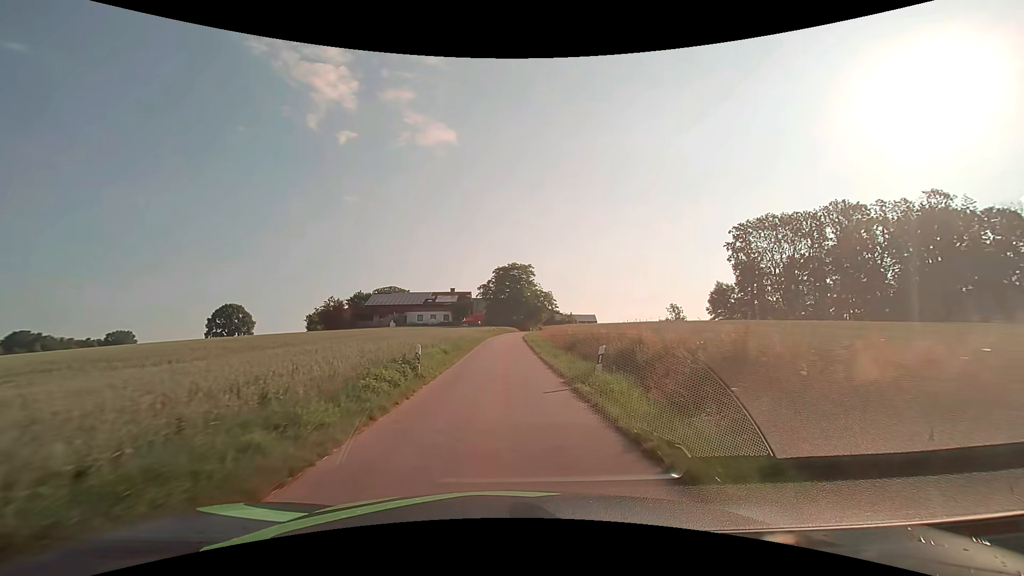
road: unclassified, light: Day
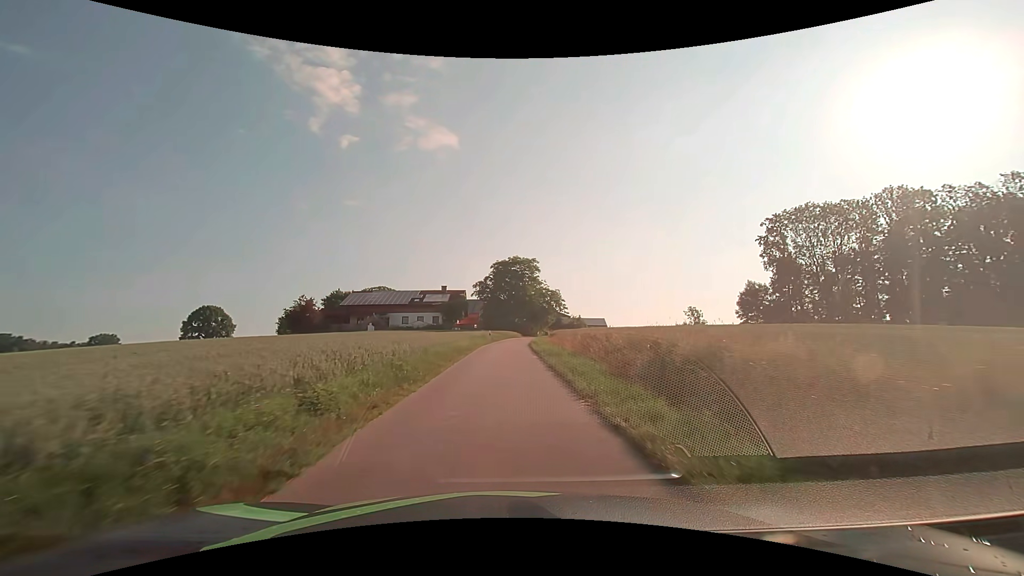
(0.0, +14.3) m; 0°
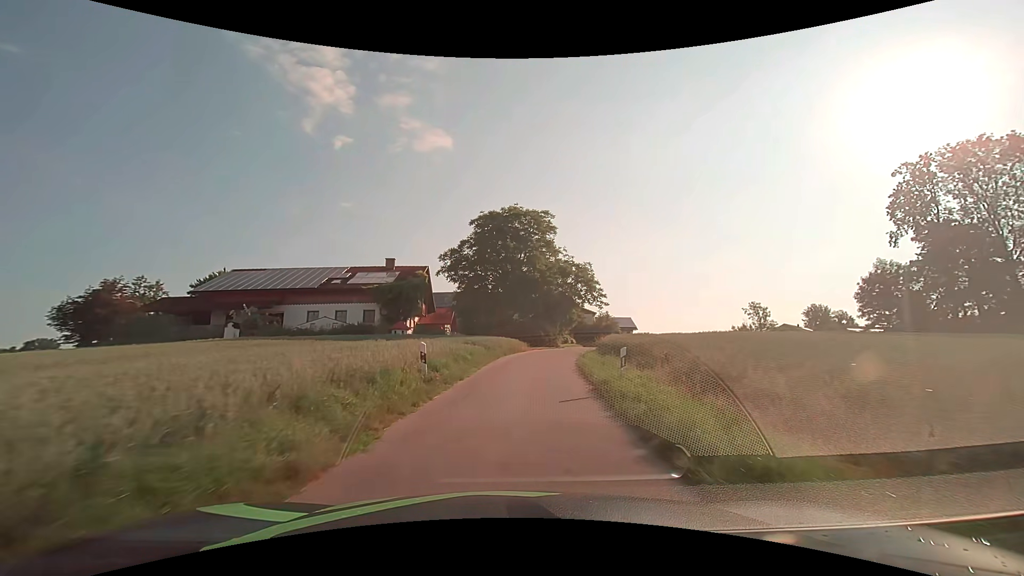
(0.0, +36.6) m; +1°
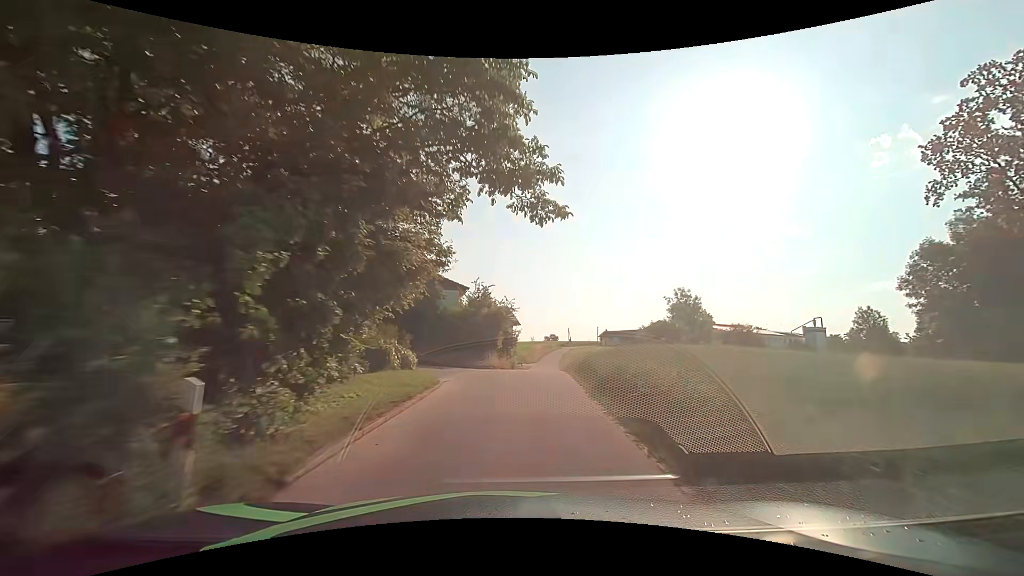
(+4.6, +37.1) m; +17°
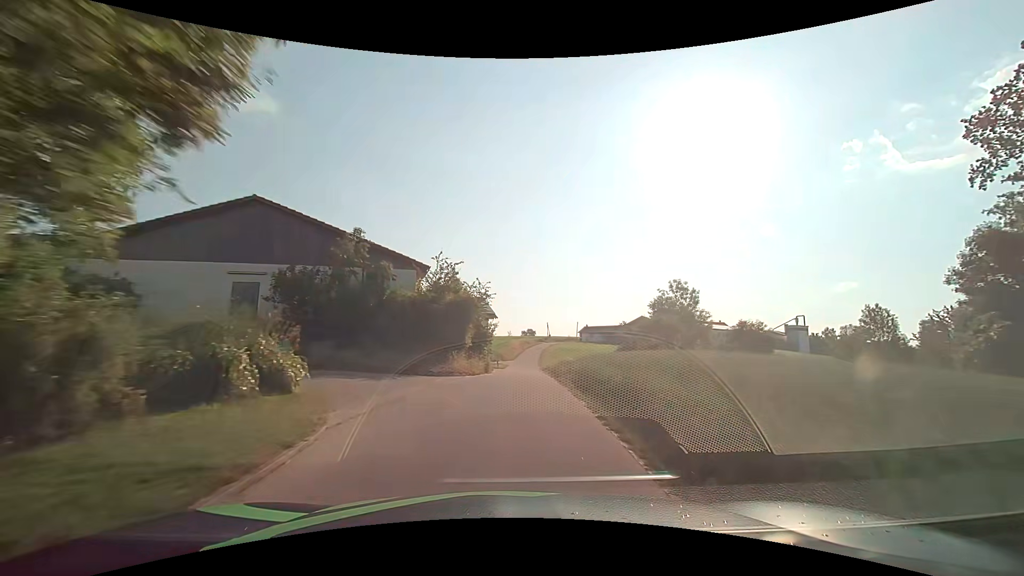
(+0.2, +7.6) m; +3°
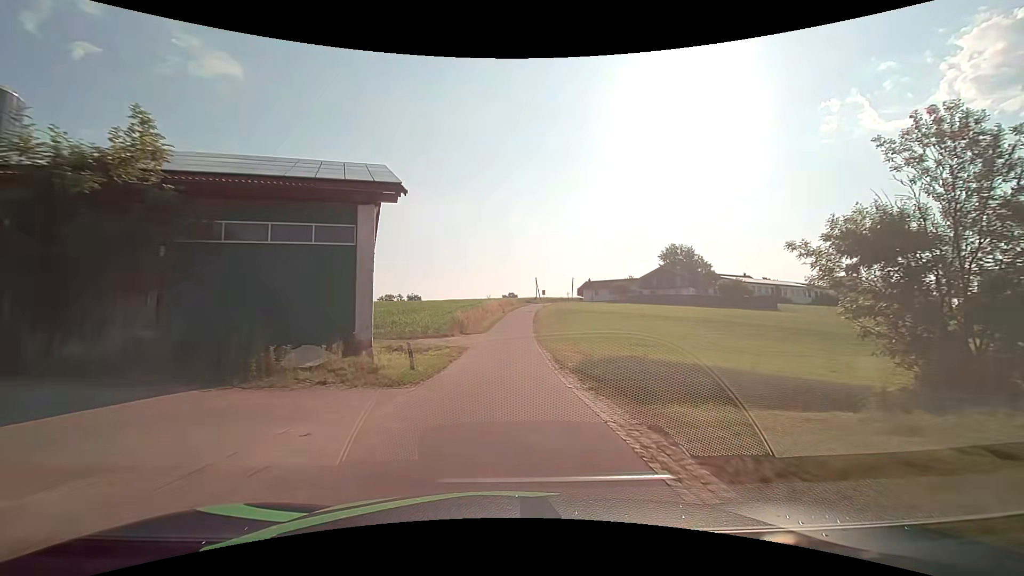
(+1.1, +39.1) m; +2°
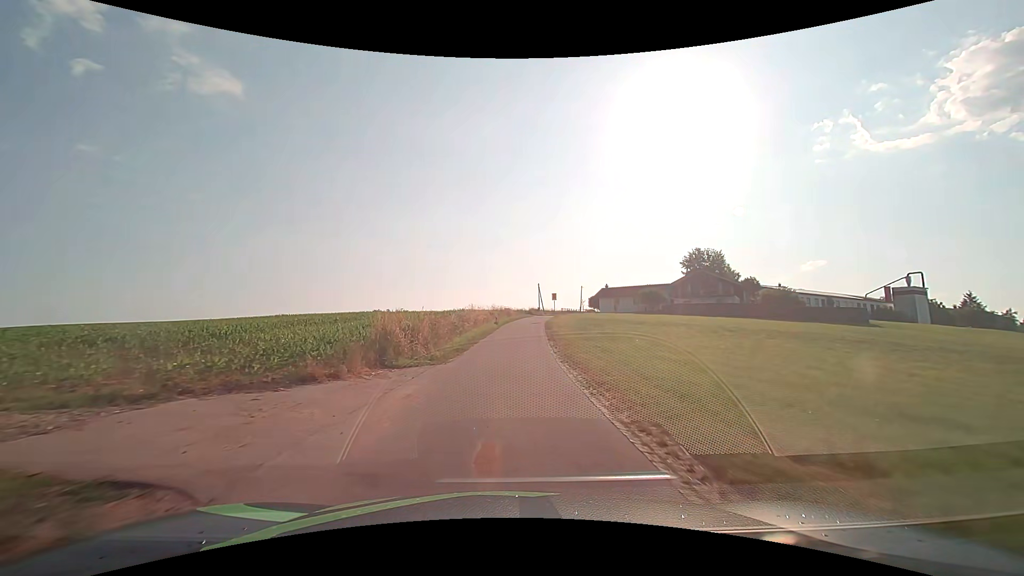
(0.0, +23.5) m; 0°
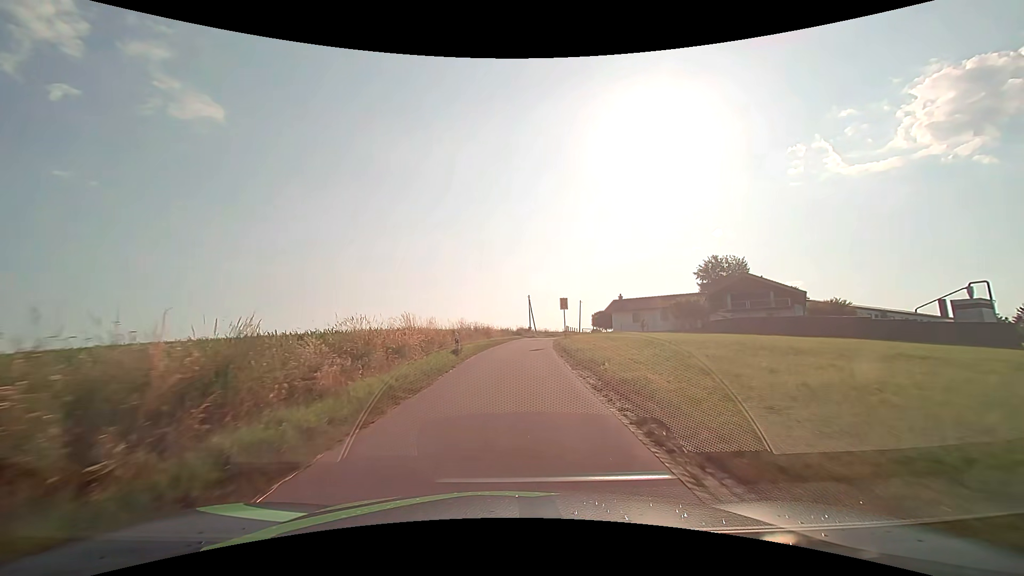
(+0.4, +22.5) m; +2°
(0, +10) (0, +20) (+1, +30) (+1, +40) (+3, +50) (+4, +60) (+7, +69) (+10, +79) (+13, +88) (+18, +97) m
